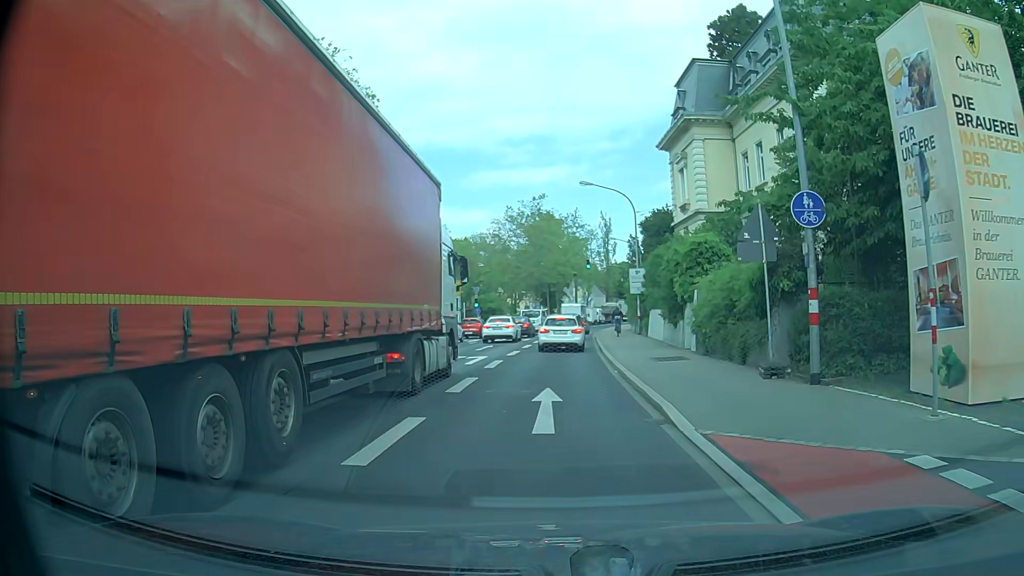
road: primary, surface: asphalt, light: Day
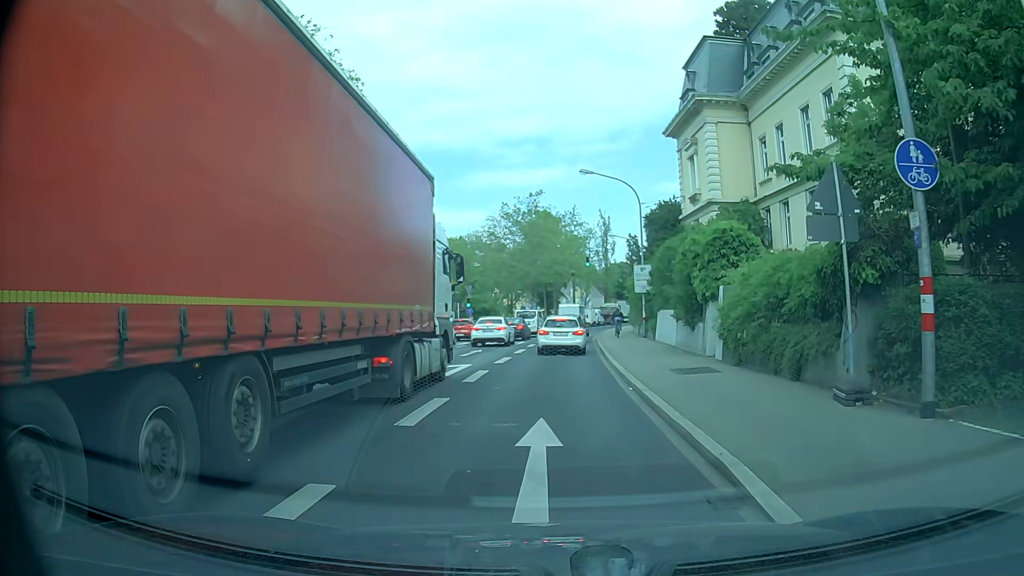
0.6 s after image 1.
(-0.1, +3.7) m; 0°
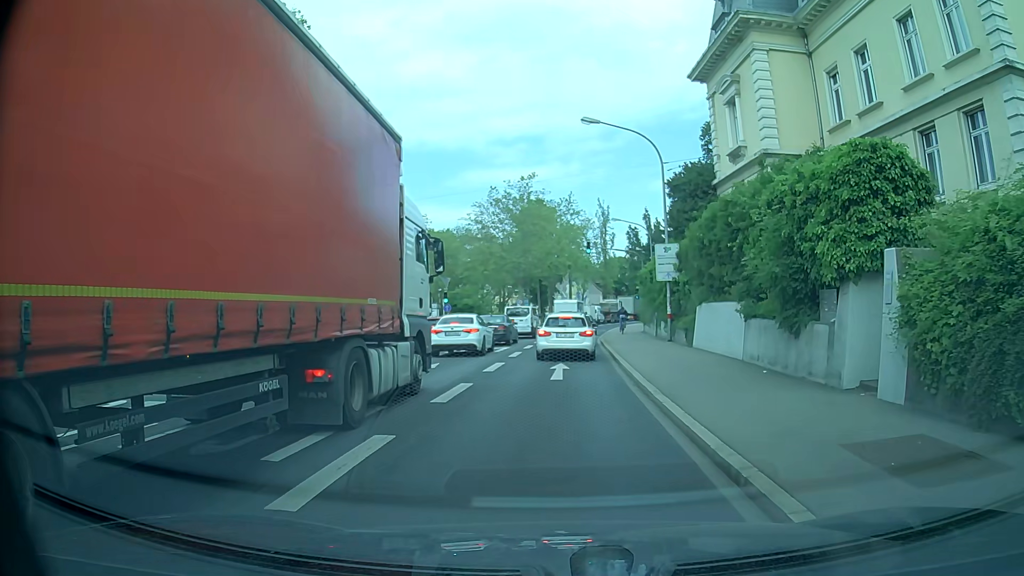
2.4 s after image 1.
(+0.1, +9.7) m; 0°
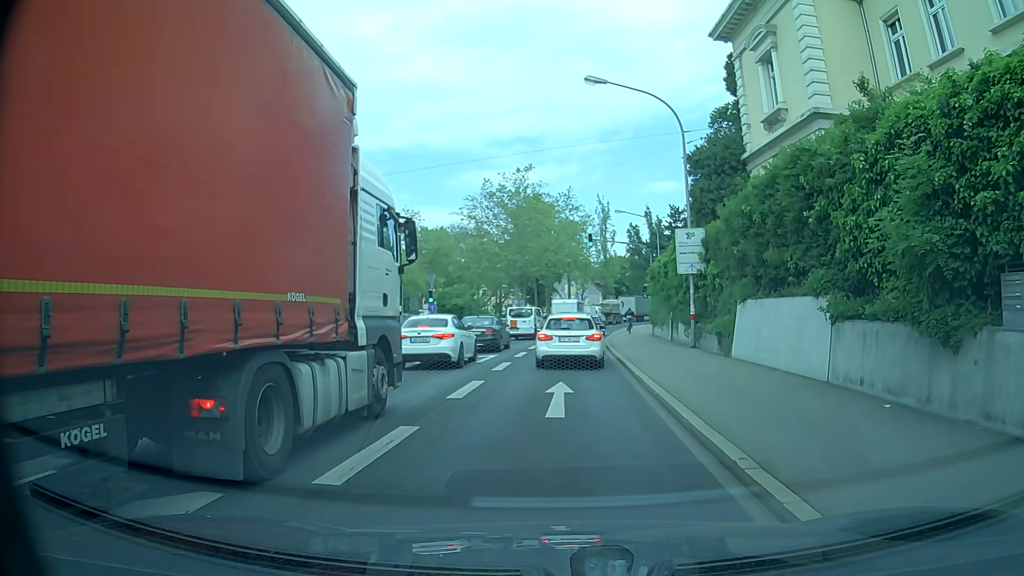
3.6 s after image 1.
(0.0, +5.1) m; +1°
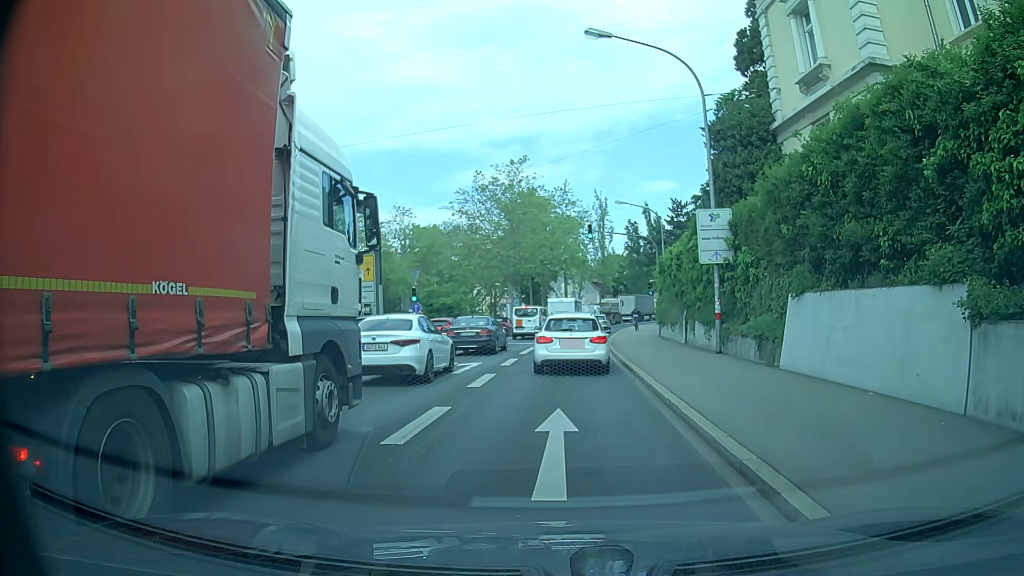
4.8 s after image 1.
(0.0, +4.1) m; 0°
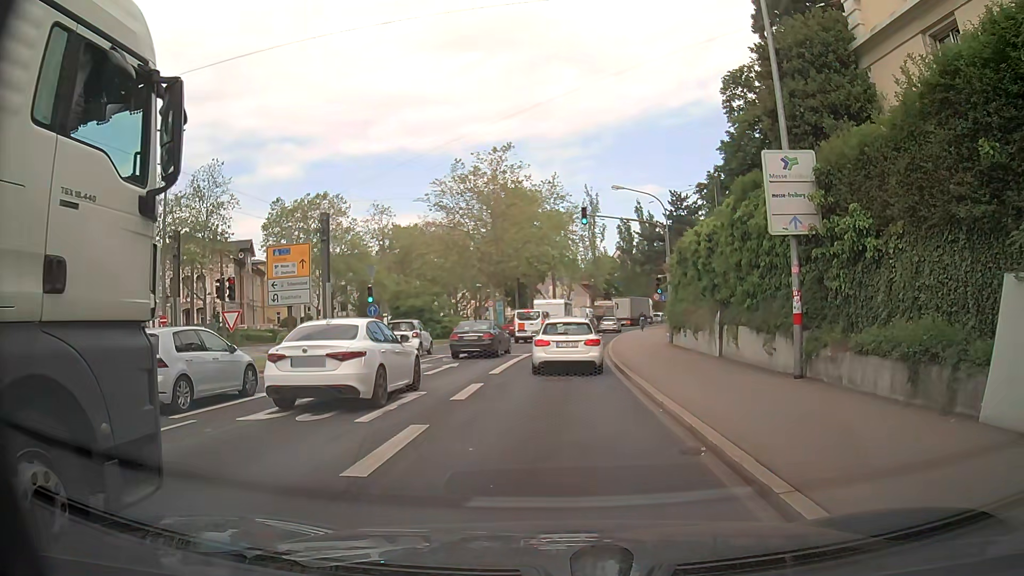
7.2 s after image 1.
(0.0, +7.3) m; +1°
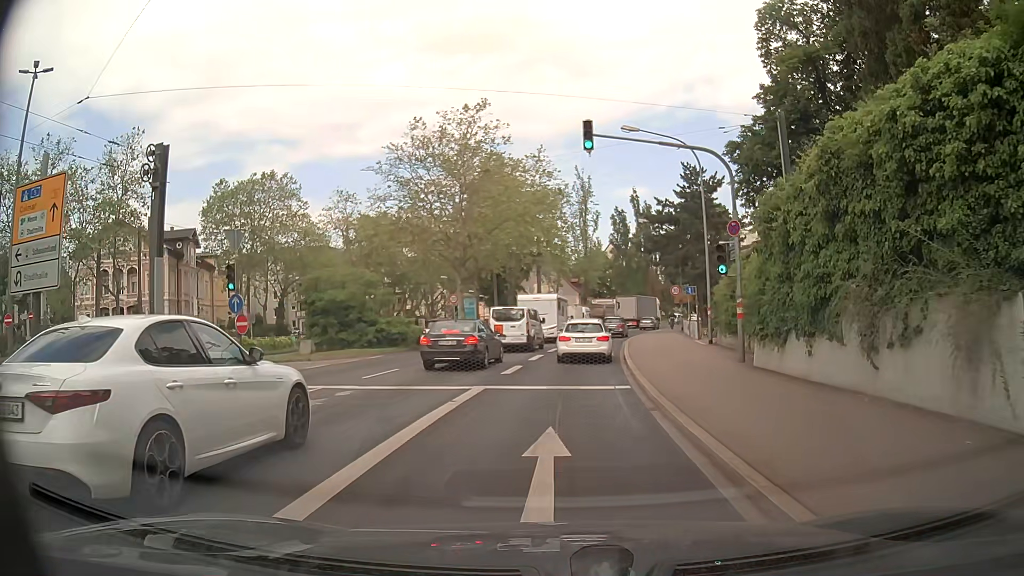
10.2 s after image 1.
(+0.1, +14.1) m; +1°
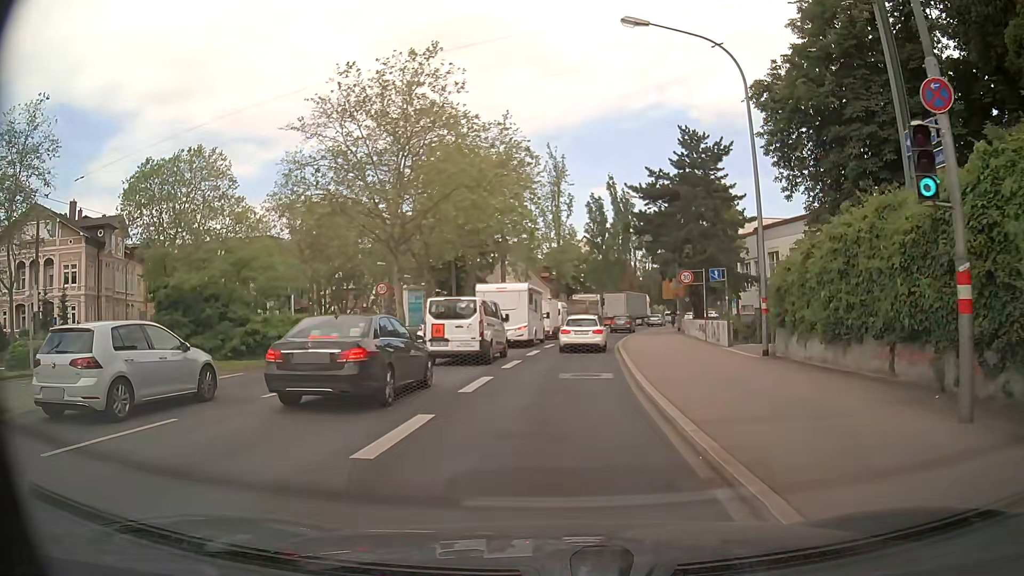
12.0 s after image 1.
(+0.3, +11.4) m; +3°
(0, +10) (0, +20) (+1, +30) (+2, +40) (+4, +50) (+6, +60) (+8, +69) (+11, +79) (+14, +88) (+18, +98) m
